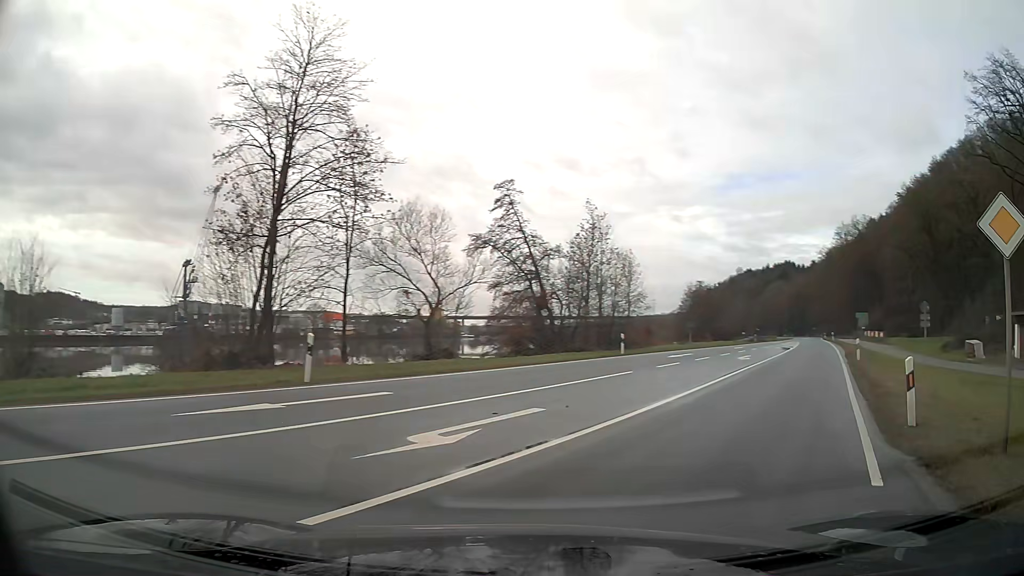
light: Day
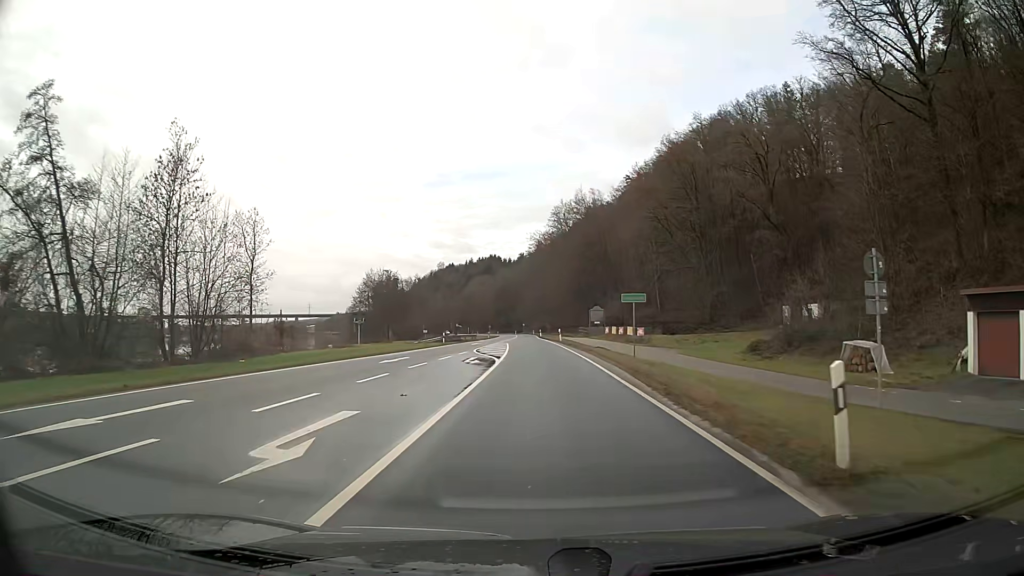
(+6.9, +24.9) m; +19°
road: primary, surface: asphalt
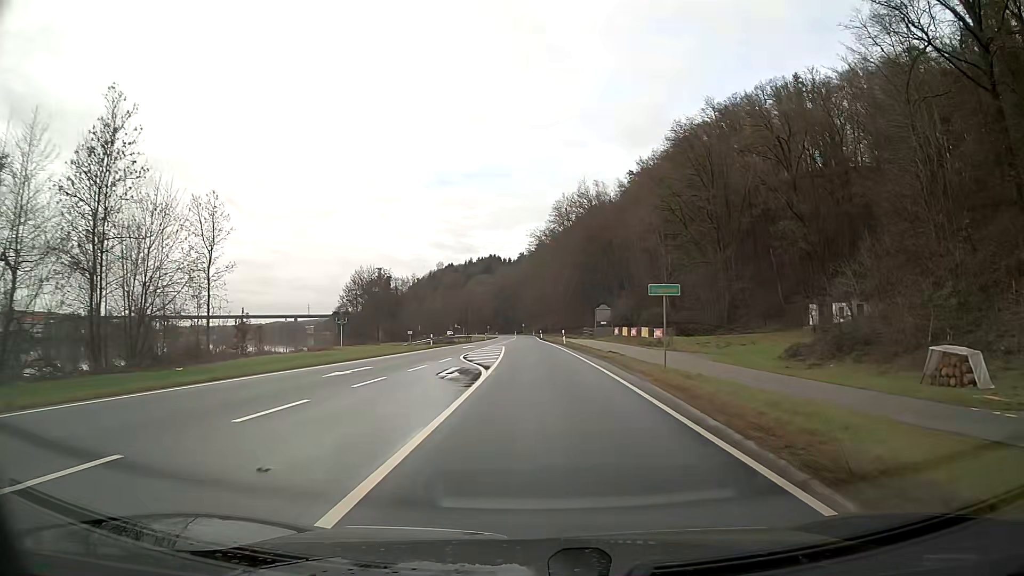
(0.0, +7.2) m; 0°
